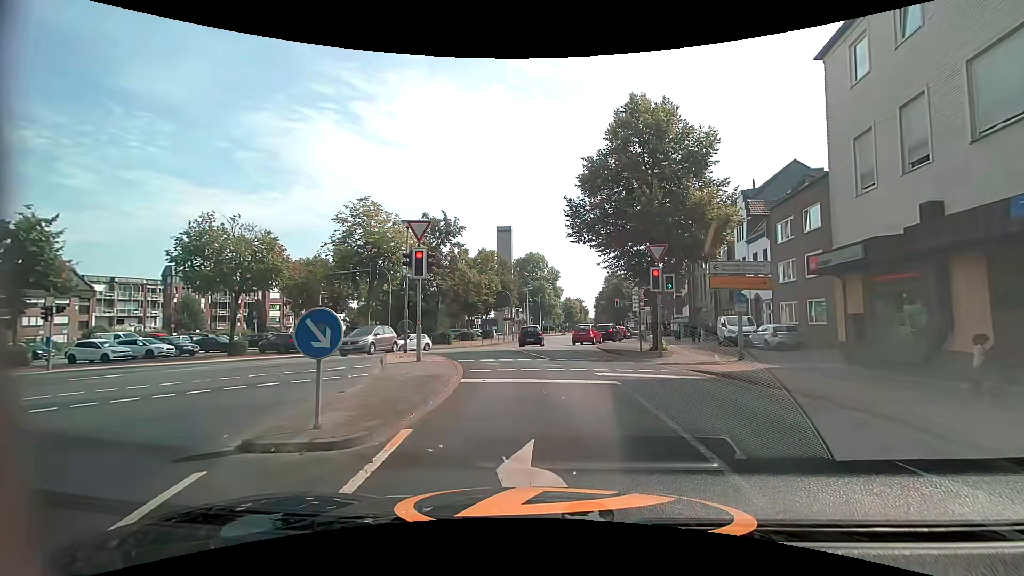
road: secondary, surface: asphalt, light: Day
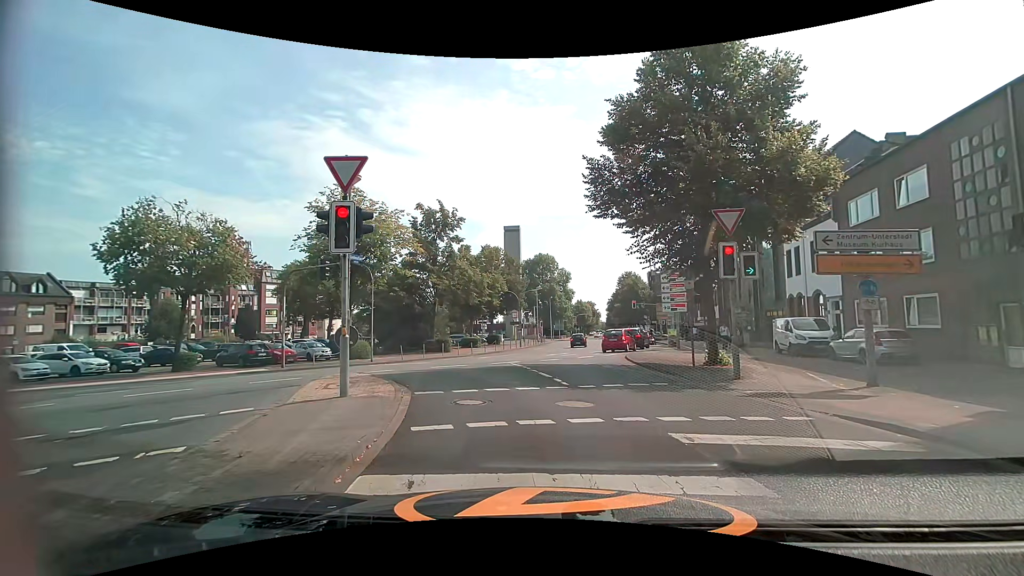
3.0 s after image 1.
(-0.1, +6.4) m; 0°
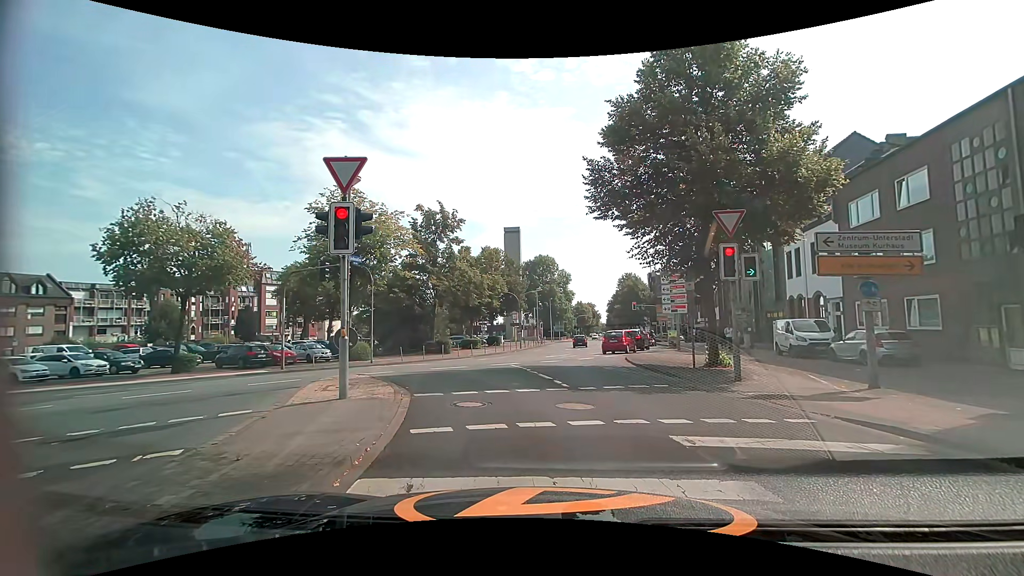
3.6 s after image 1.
(0.0, +0.1) m; 0°
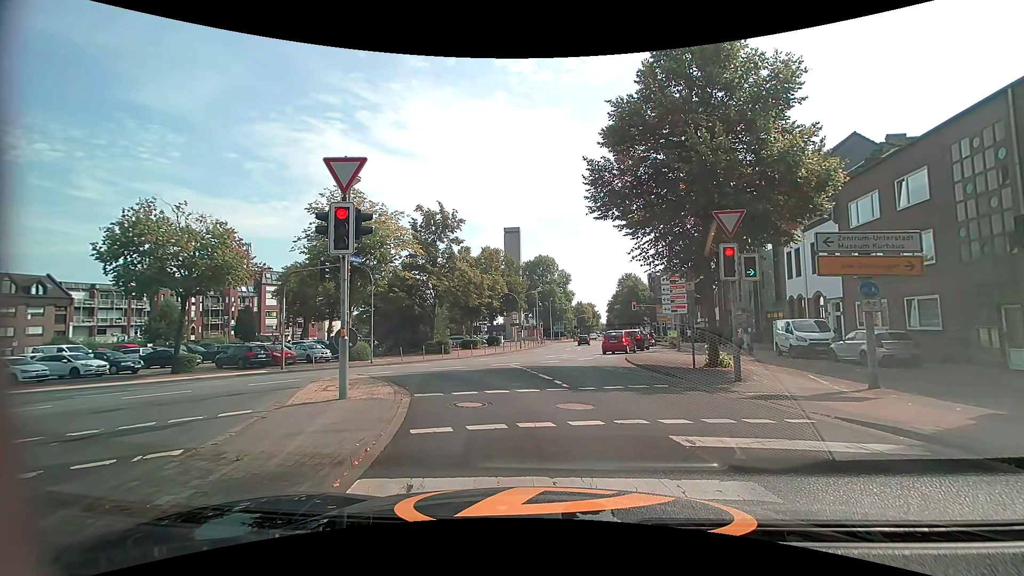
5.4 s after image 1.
(0.0, +0.1) m; 0°
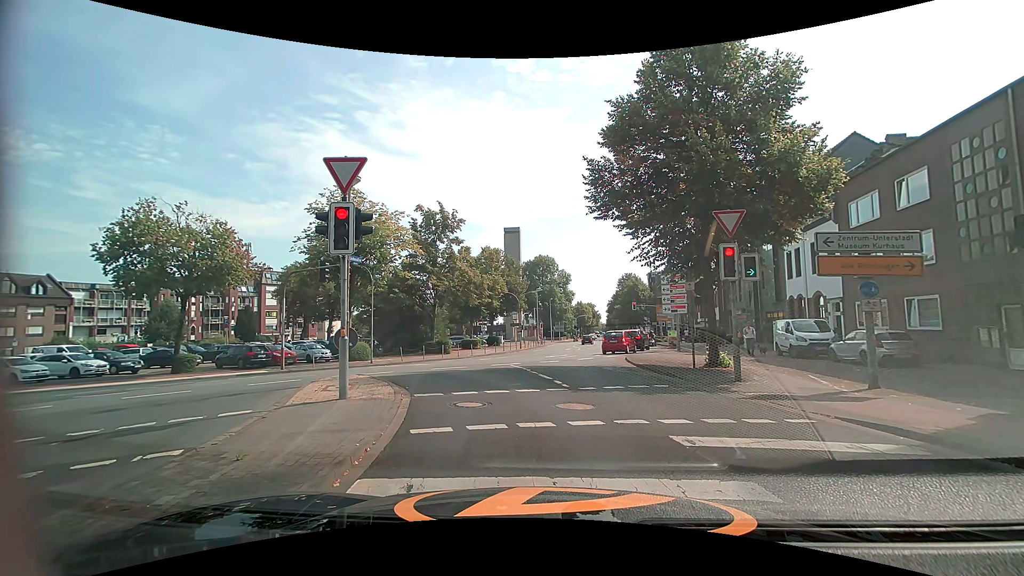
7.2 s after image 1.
(0.0, 0.0) m; 0°
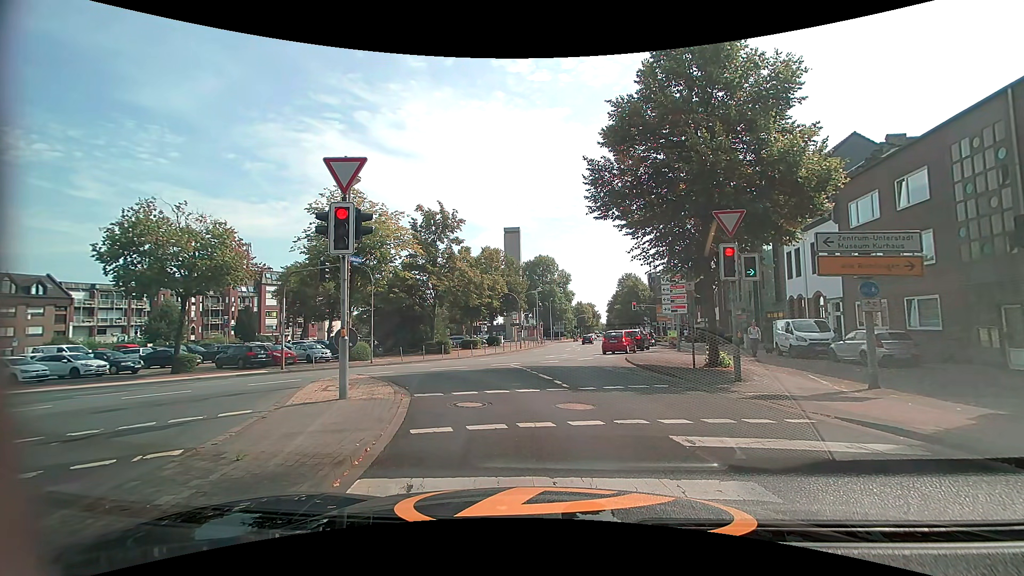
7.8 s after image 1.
(0.0, 0.0) m; 0°
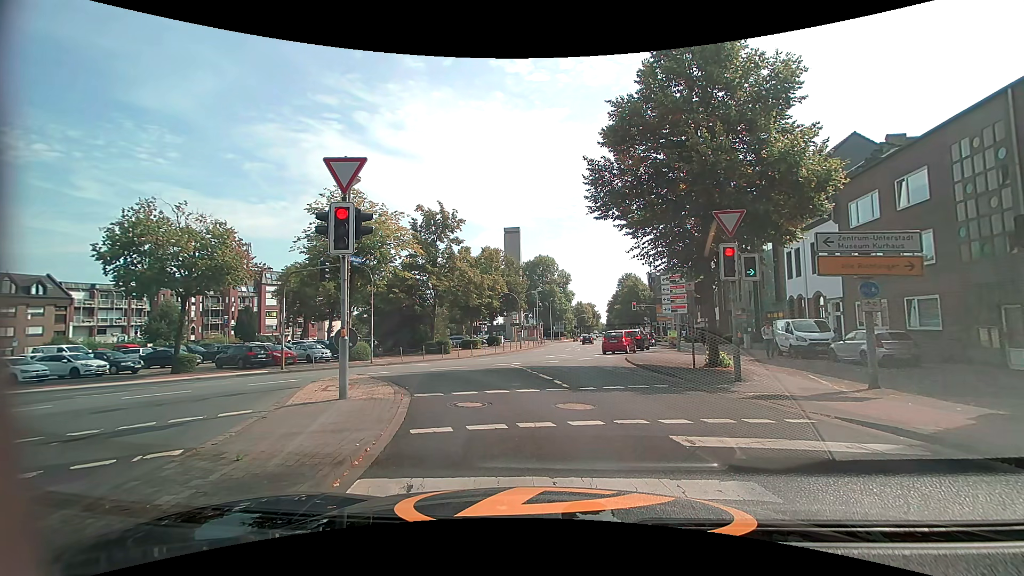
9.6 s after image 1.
(0.0, 0.0) m; 0°
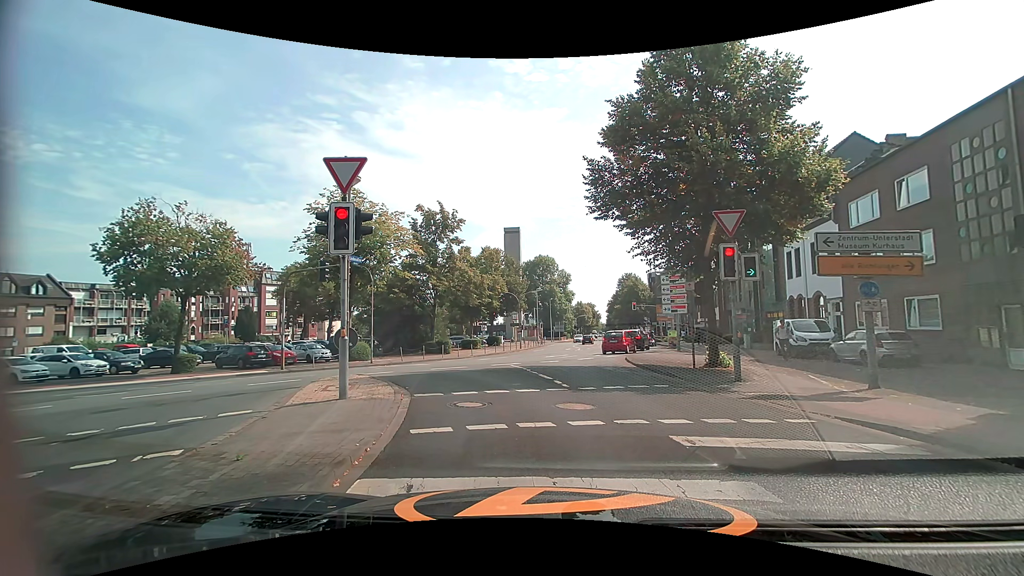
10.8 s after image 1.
(0.0, 0.0) m; 0°
